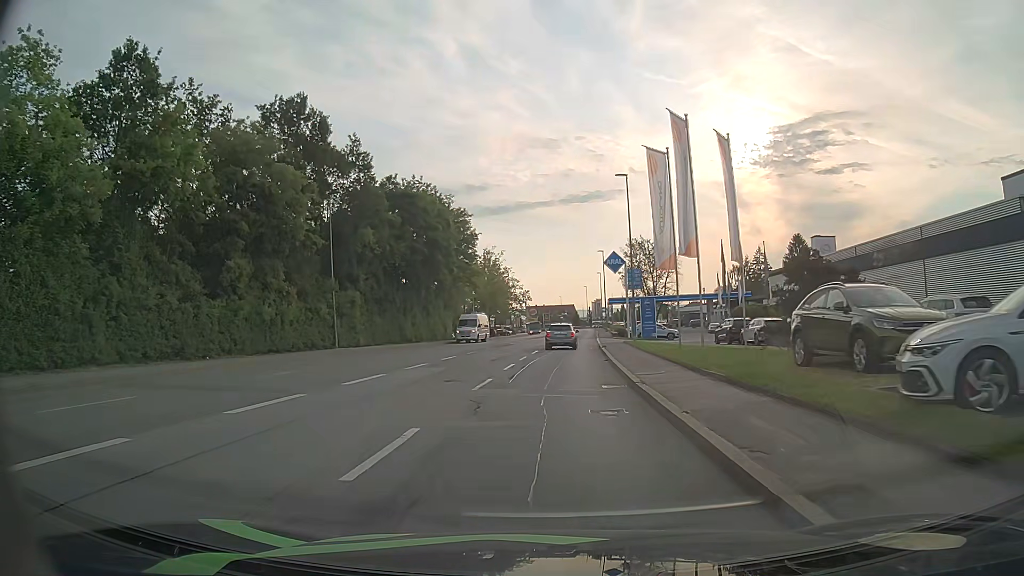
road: tertiary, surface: asphalt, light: Day
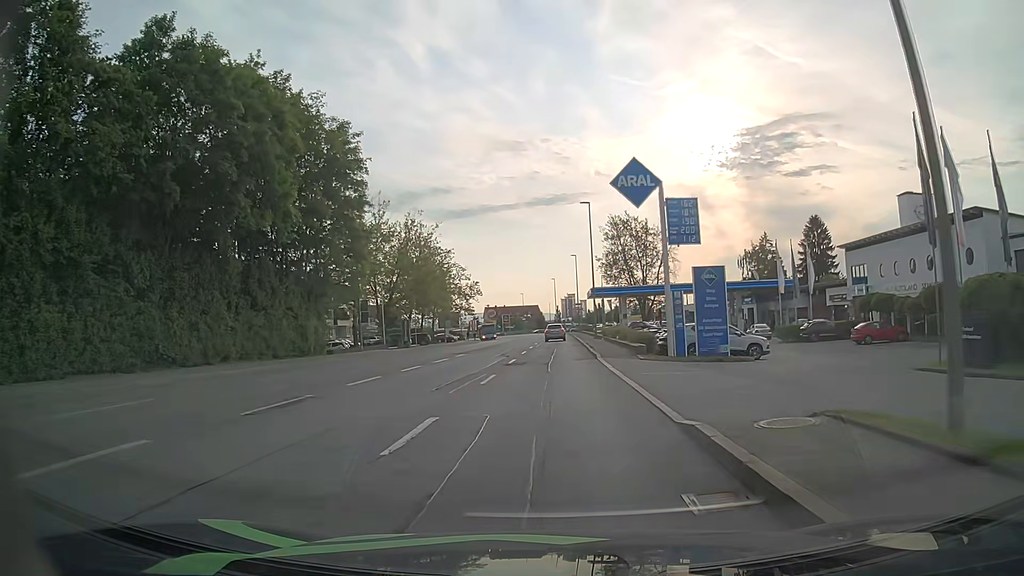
(+1.3, +35.3) m; +4°
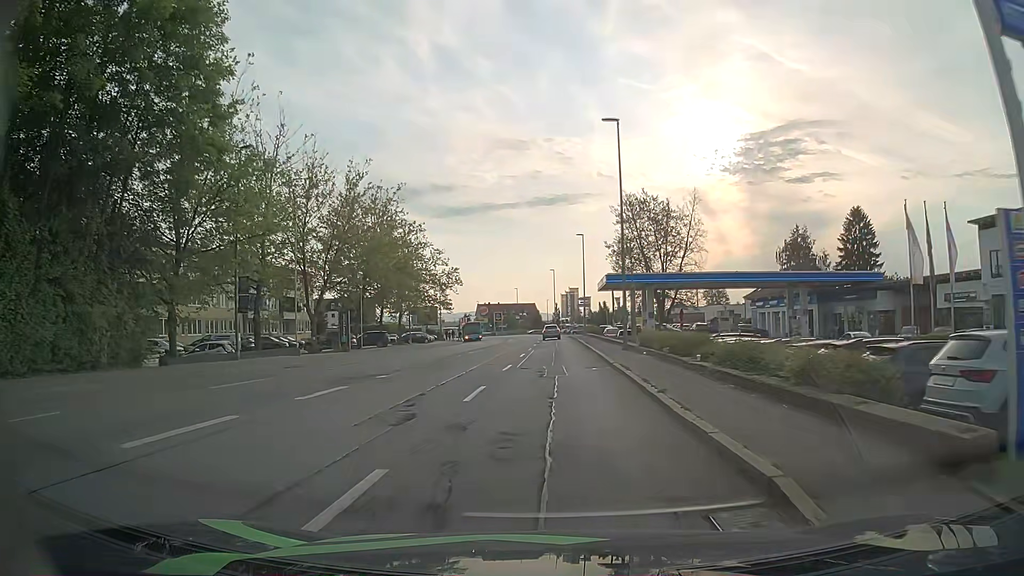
(-0.1, +21.3) m; 0°
